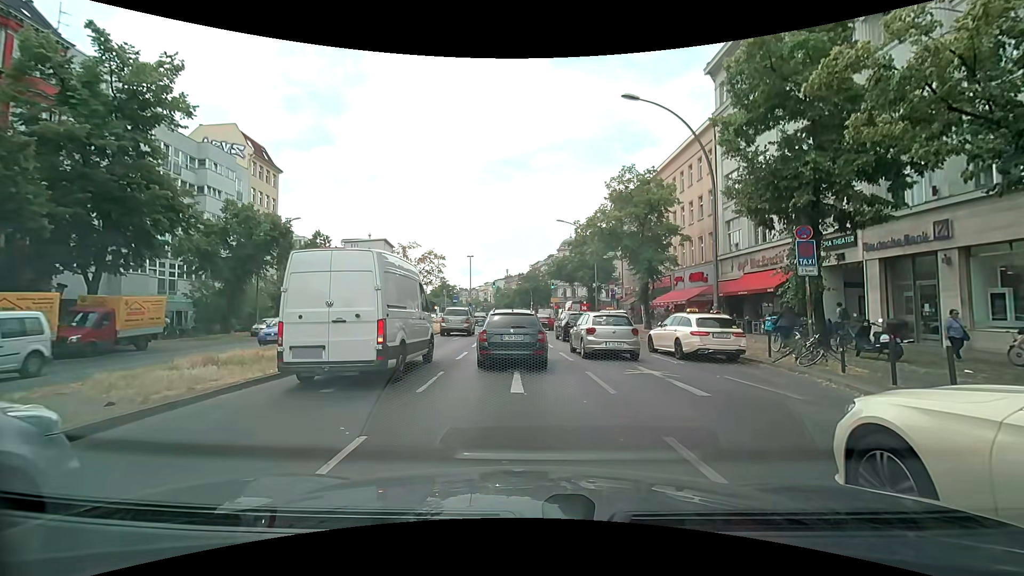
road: primary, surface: asphalt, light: Day
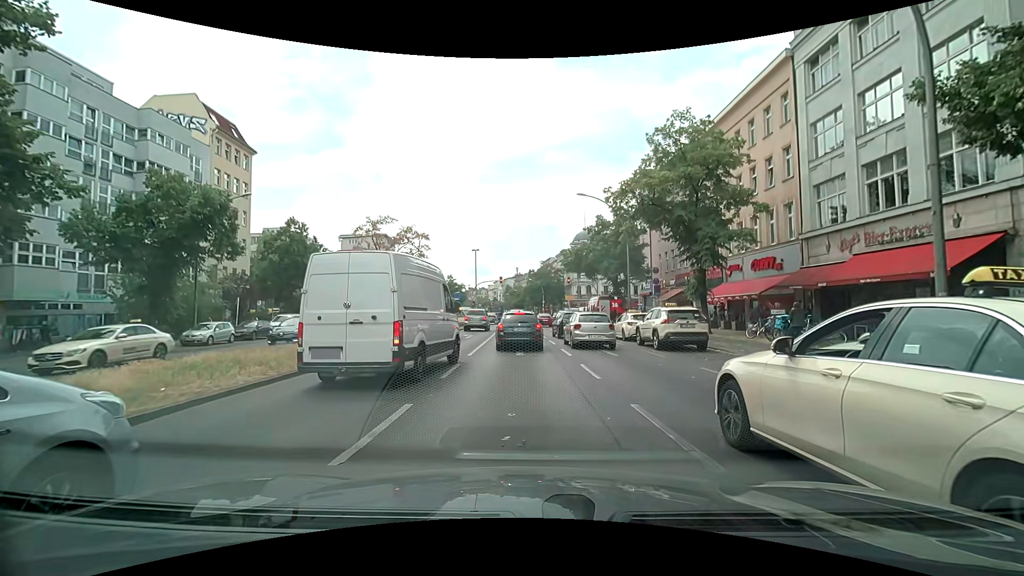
(-0.2, +10.5) m; -3°
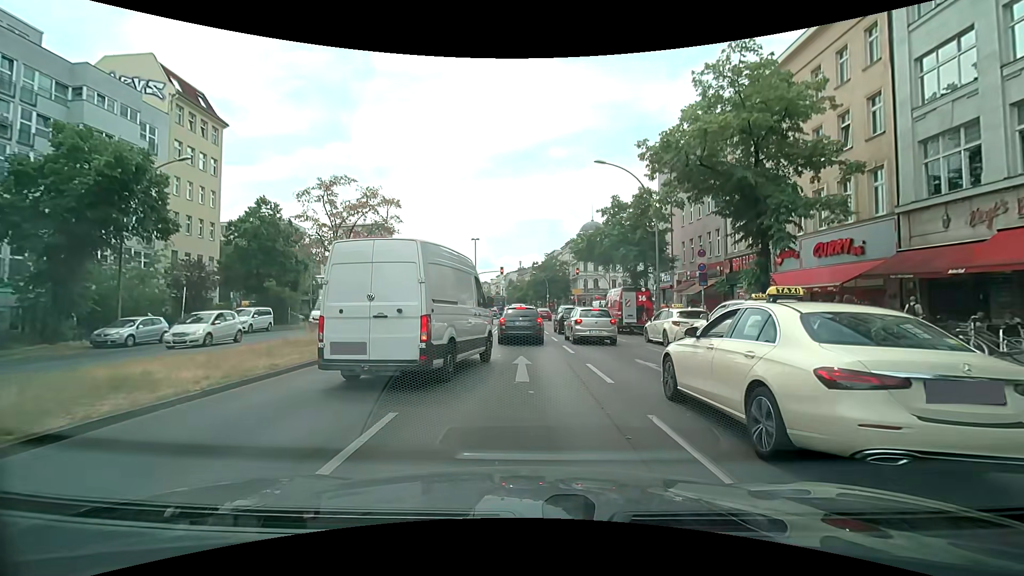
(+0.1, +7.0) m; 0°
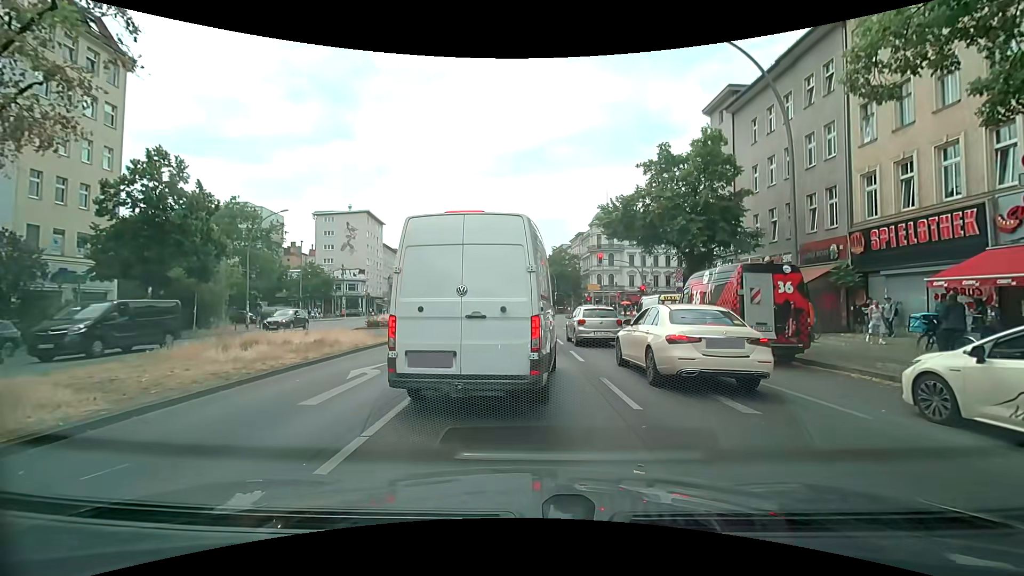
(0.0, +14.1) m; -1°
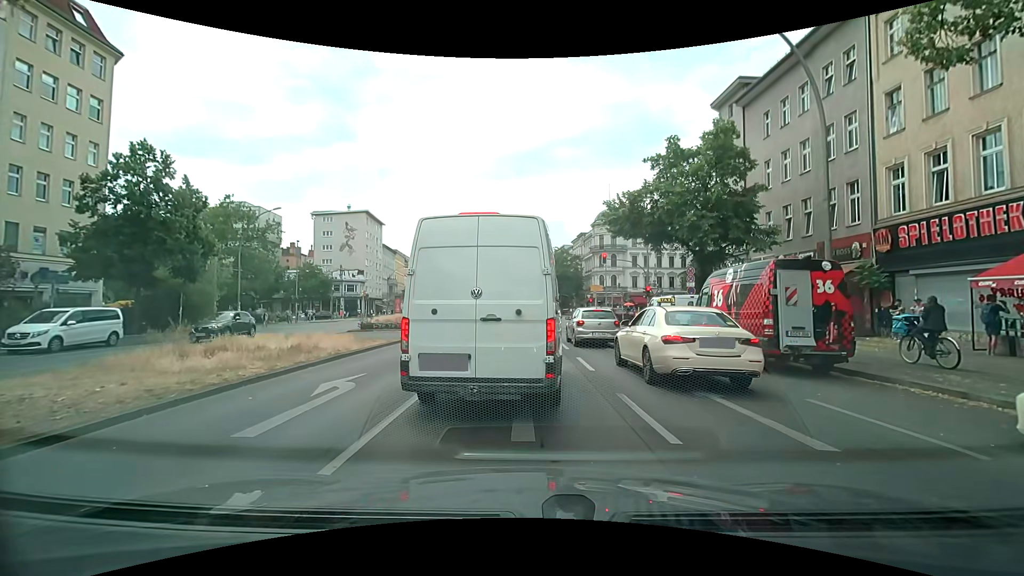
(0.0, +1.6) m; 0°
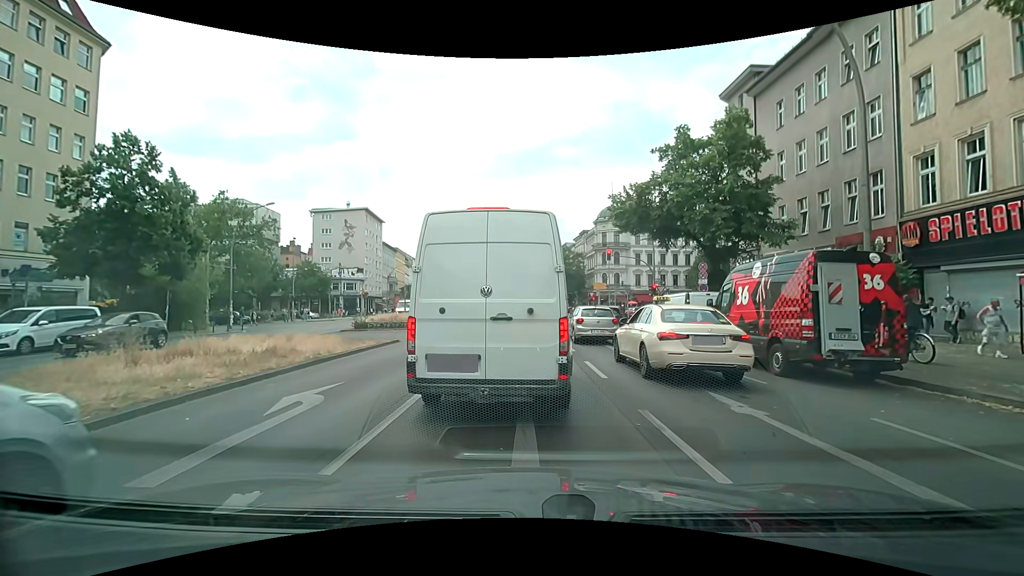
(0.0, +1.4) m; -1°
